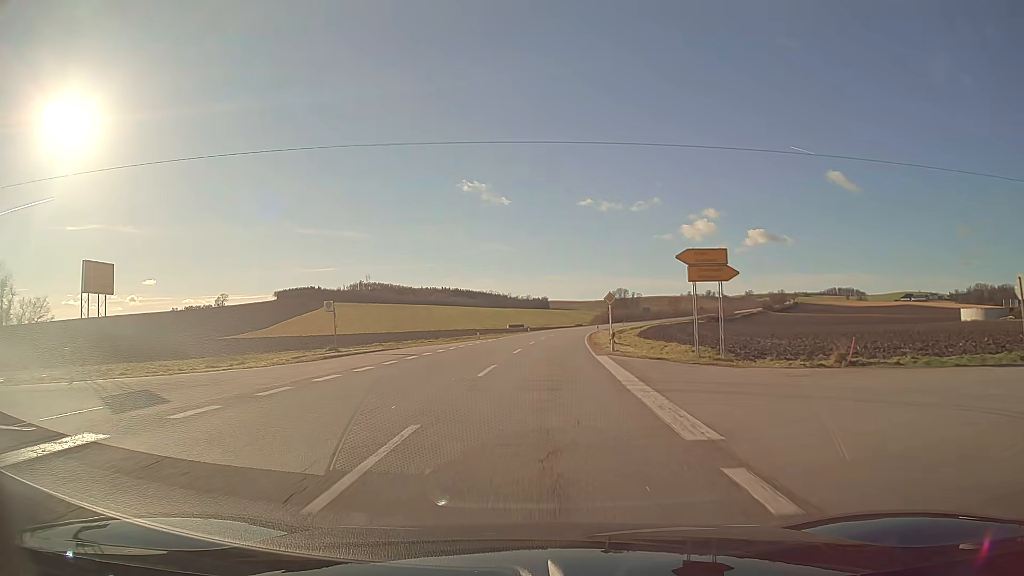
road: secondary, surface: asphalt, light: Day
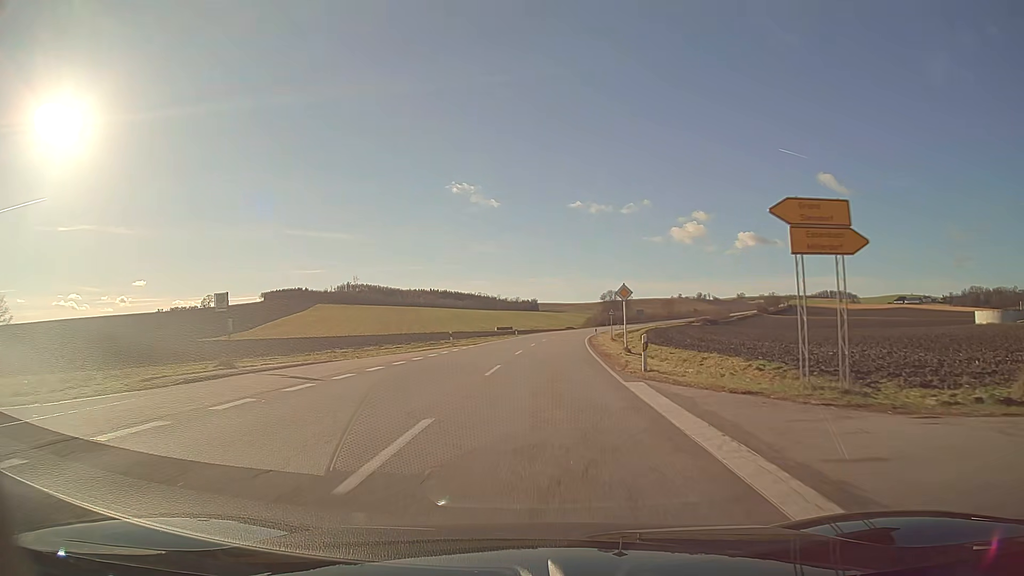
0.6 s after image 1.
(+0.1, +11.2) m; +1°
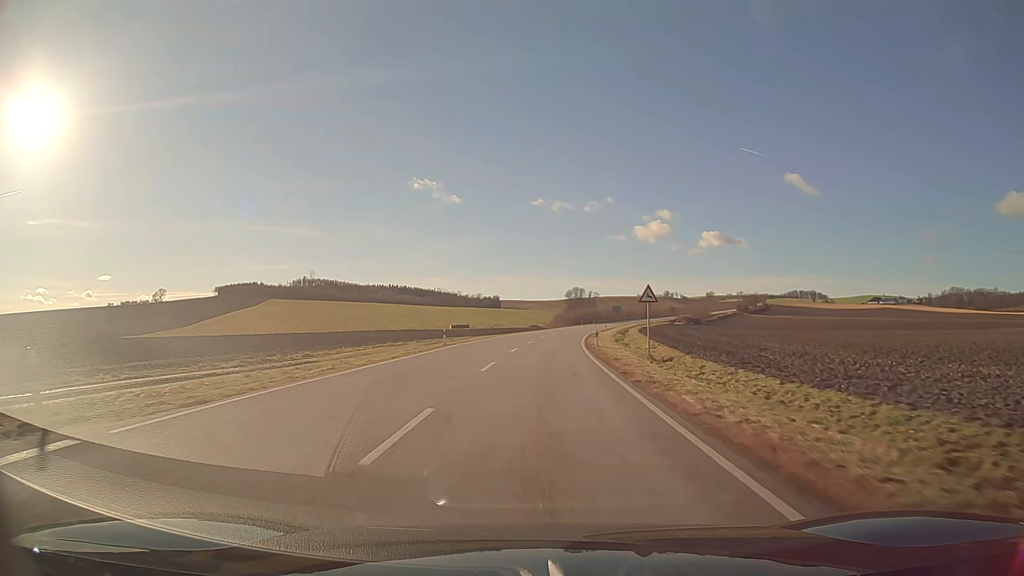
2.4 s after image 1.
(+1.0, +35.3) m; +3°
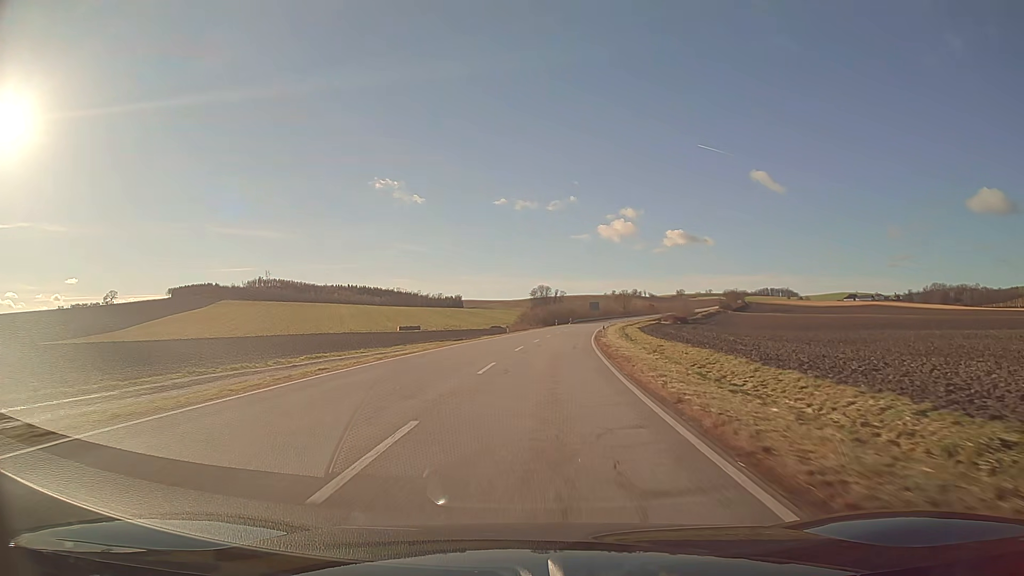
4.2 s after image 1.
(+1.0, +37.8) m; +3°
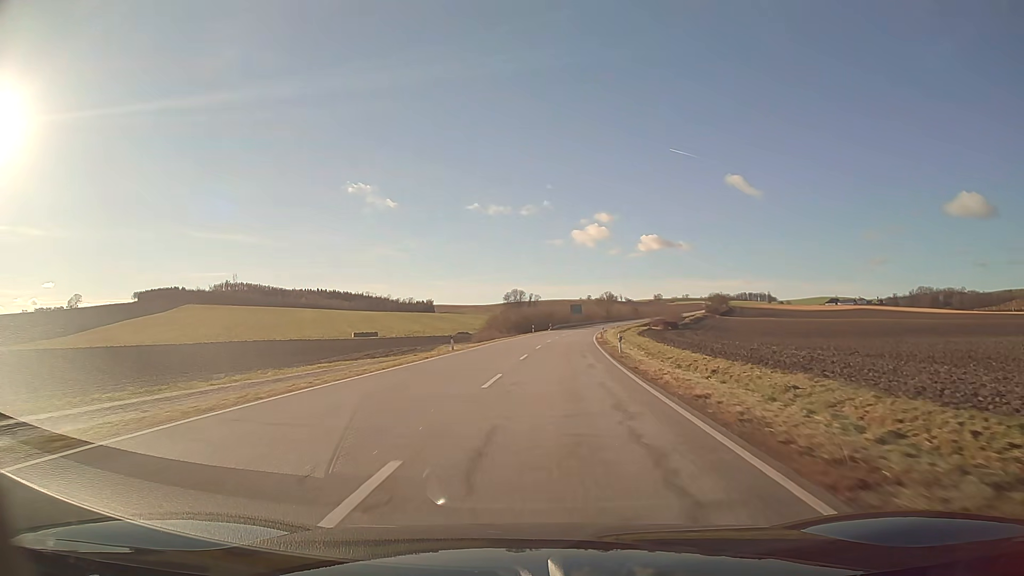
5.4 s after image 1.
(+0.5, +26.5) m; +2°
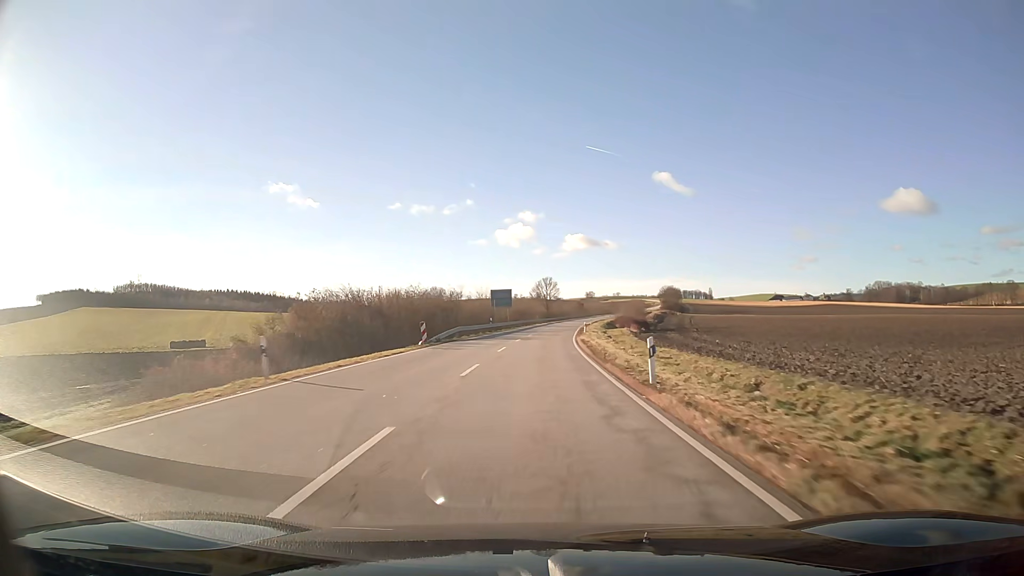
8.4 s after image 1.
(+4.3, +70.2) m; +6°
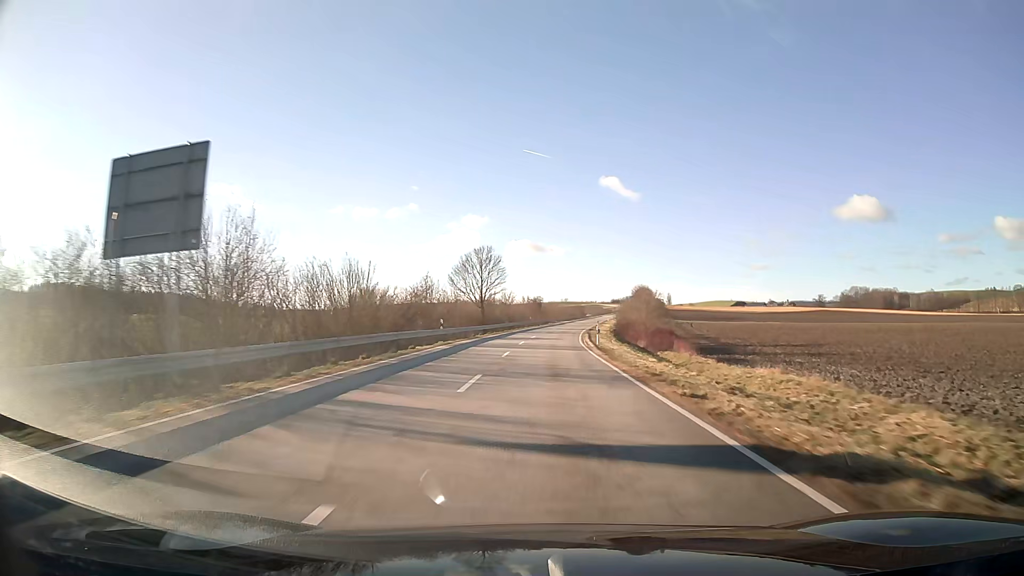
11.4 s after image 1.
(+2.8, +75.6) m; +5°
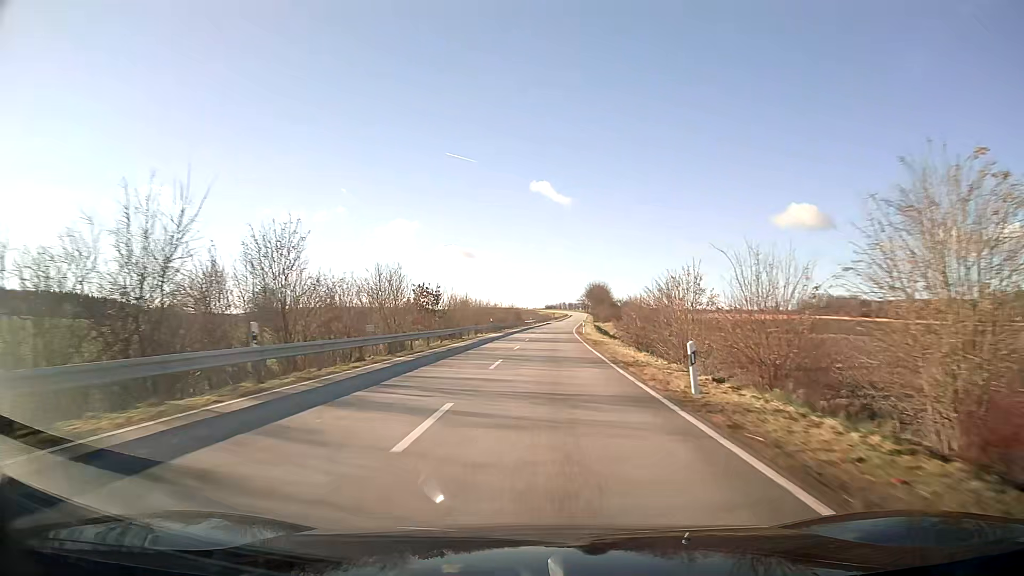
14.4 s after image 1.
(+4.1, +77.8) m; +6°
(0, +10) (0, +20) (+1, +30) (+1, +40) (+1, +50) (+2, +60) (+2, +70) (+3, +80) (+3, +90) (+4, +100) m
